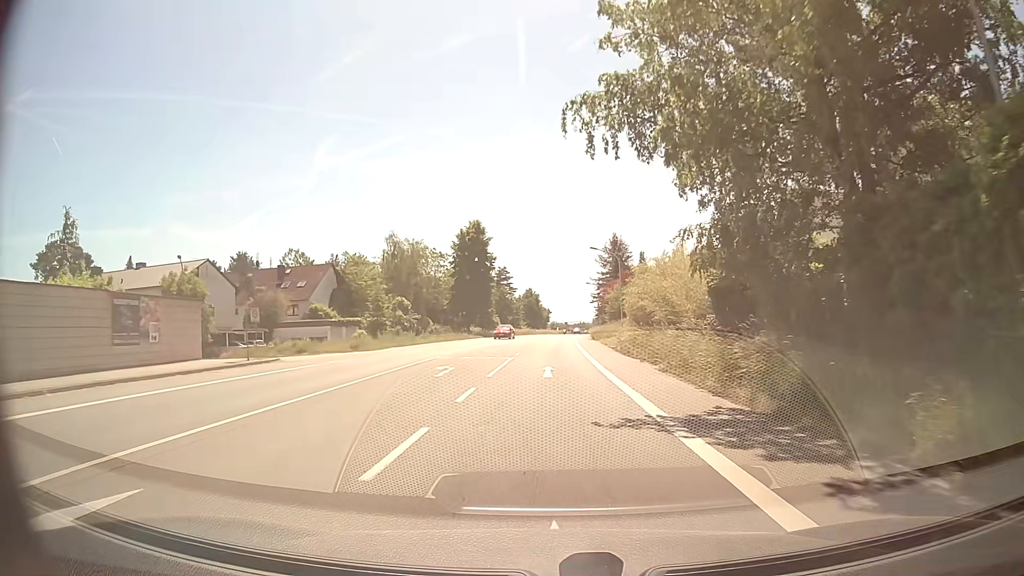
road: primary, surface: asphalt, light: Day
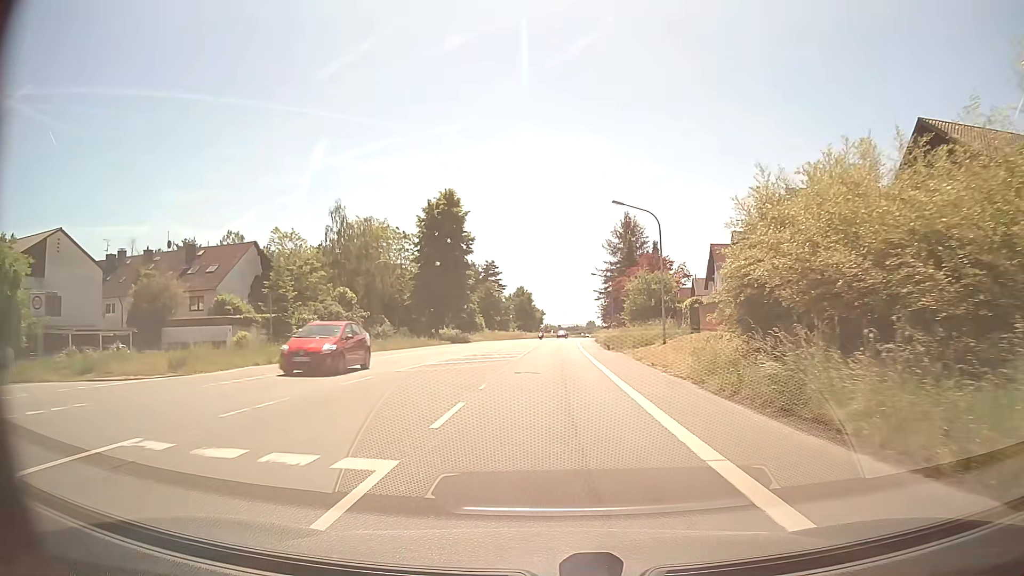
(0.0, +21.6) m; +1°
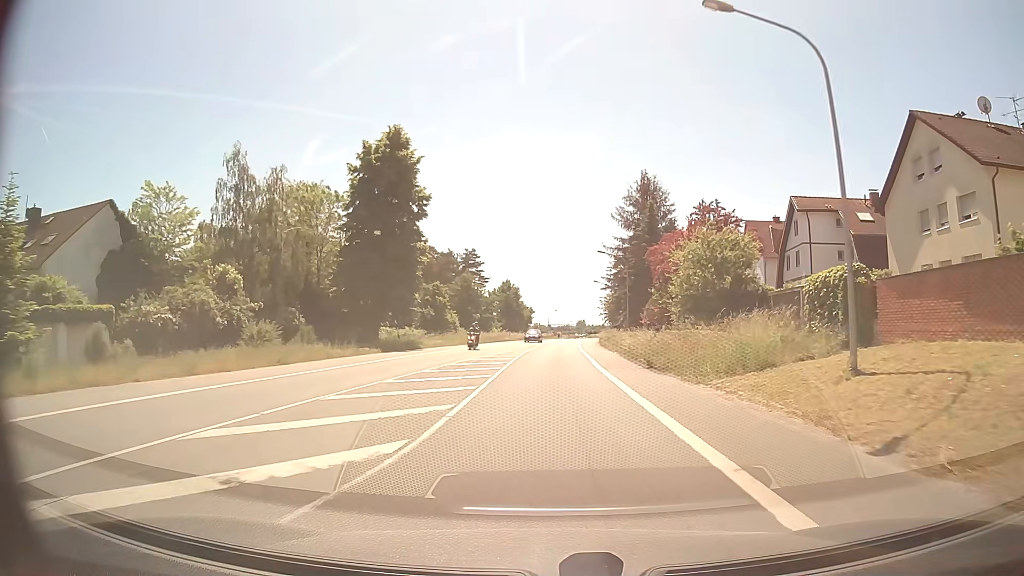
(+0.1, +22.0) m; +1°
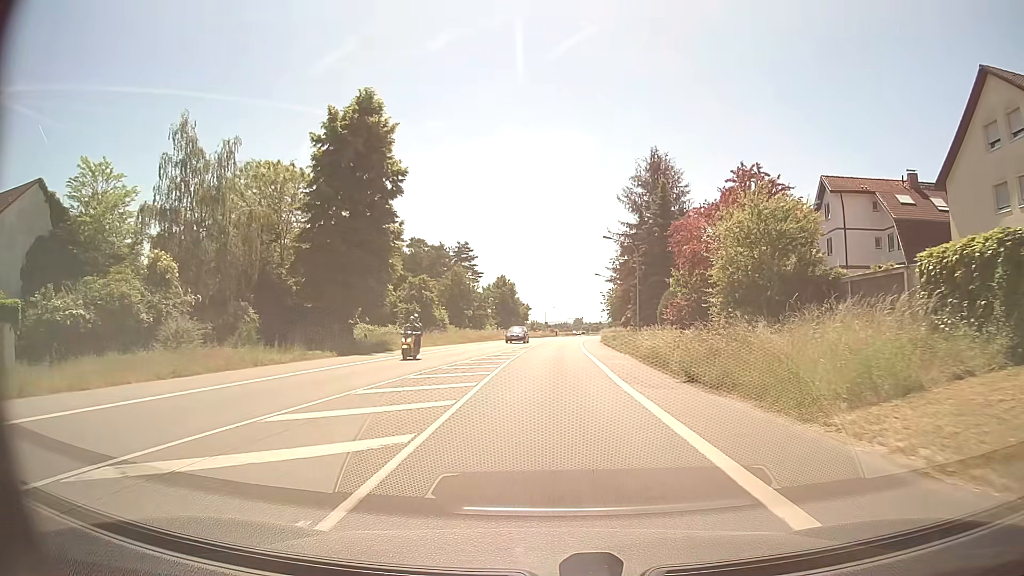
(0.0, +7.4) m; 0°
(0, +10) (0, +20) (0, +30) (+1, +40) (+1, +50) (+1, +60) (+2, +70) (+3, +80) (+4, +90) (+5, +100) m
